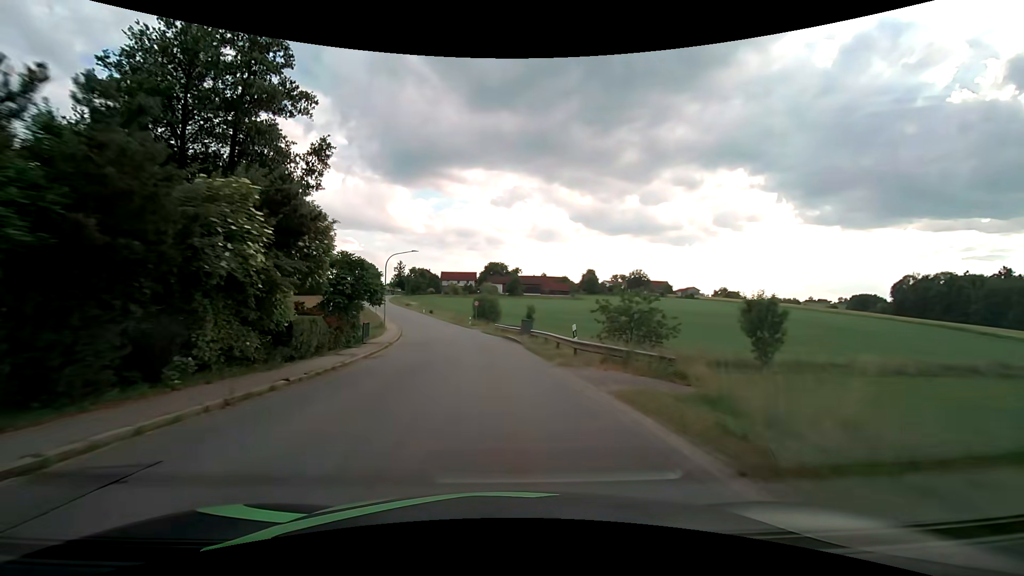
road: tertiary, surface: asphalt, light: Day
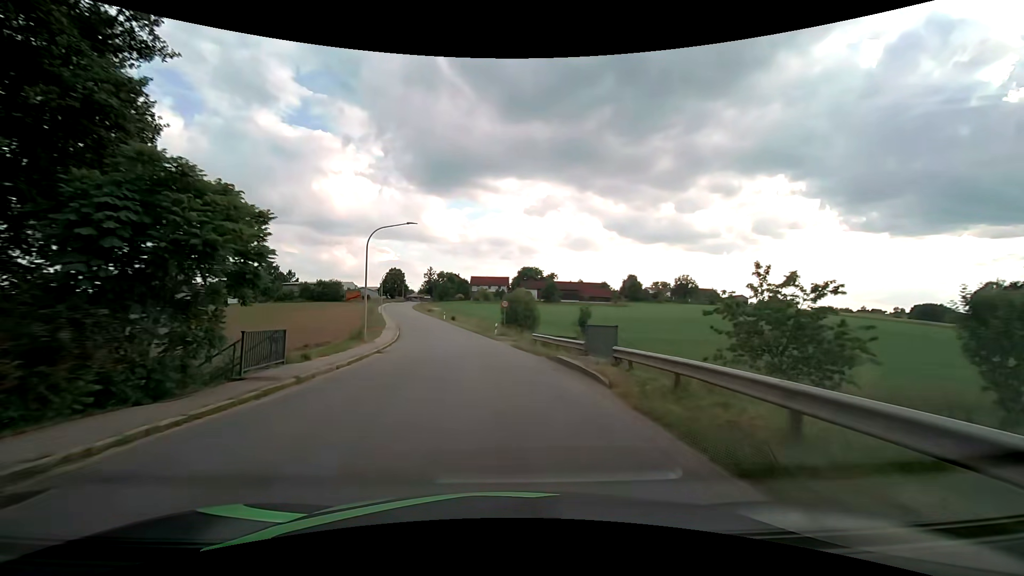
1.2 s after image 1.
(-0.5, +16.0) m; -4°
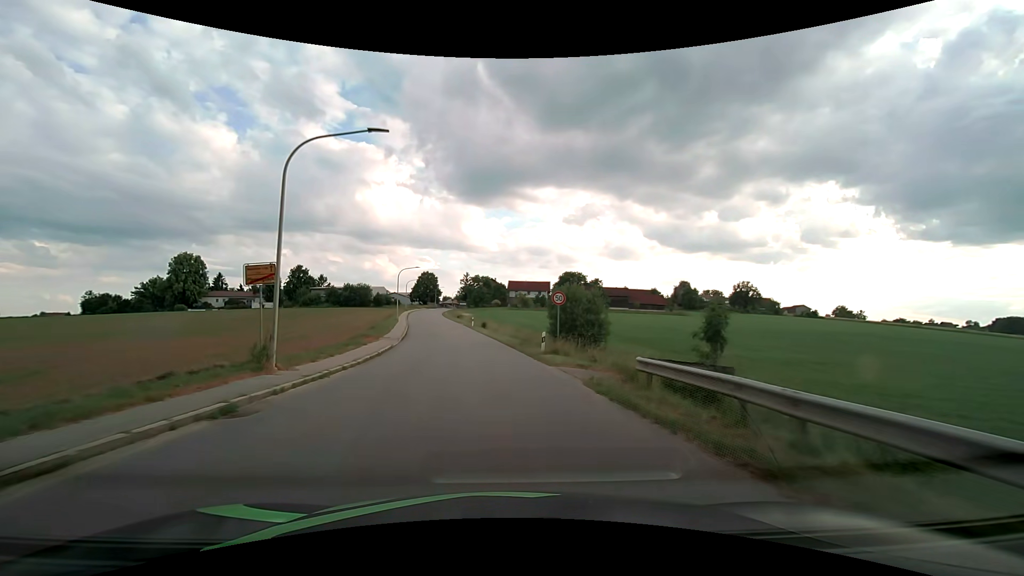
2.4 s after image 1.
(-0.6, +15.9) m; -5°
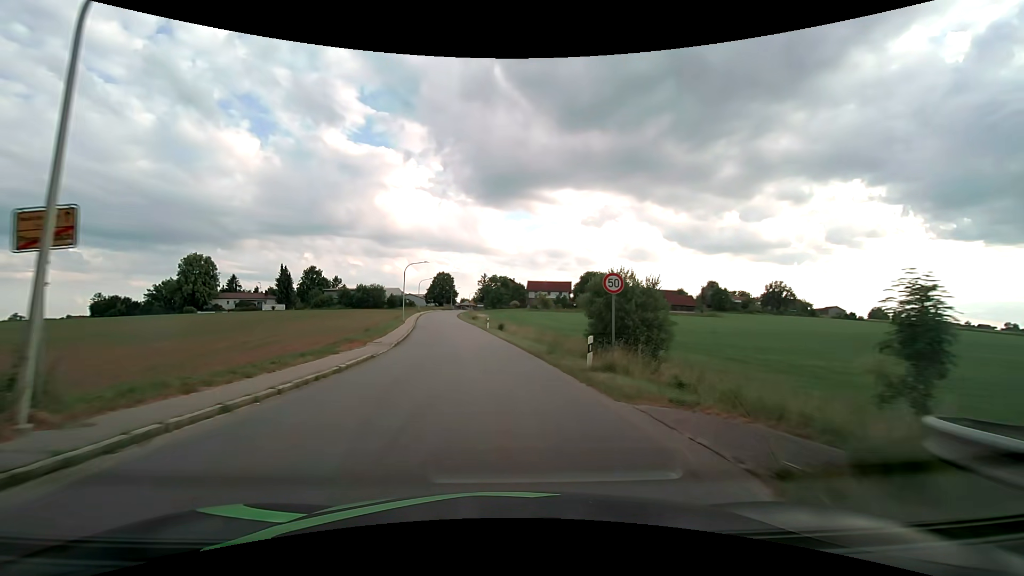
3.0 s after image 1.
(-0.1, +7.9) m; -2°
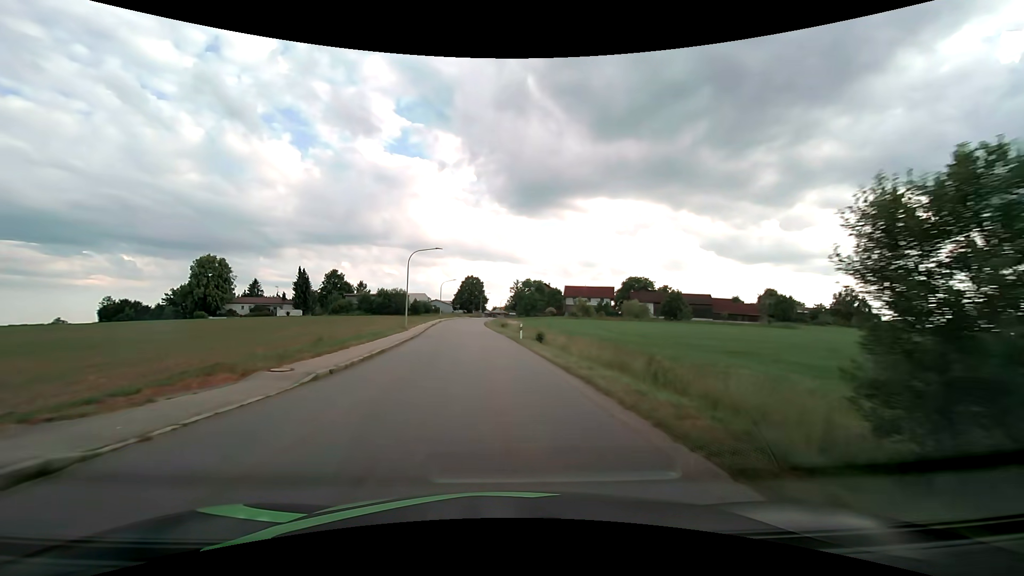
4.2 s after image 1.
(-0.5, +15.9) m; -4°
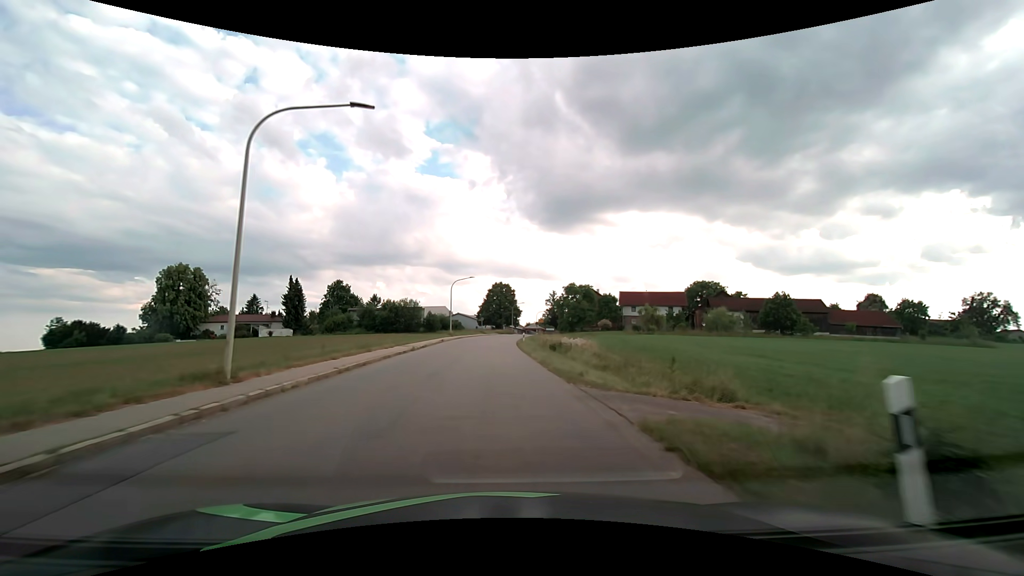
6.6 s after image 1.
(-1.3, +31.2) m; -4°
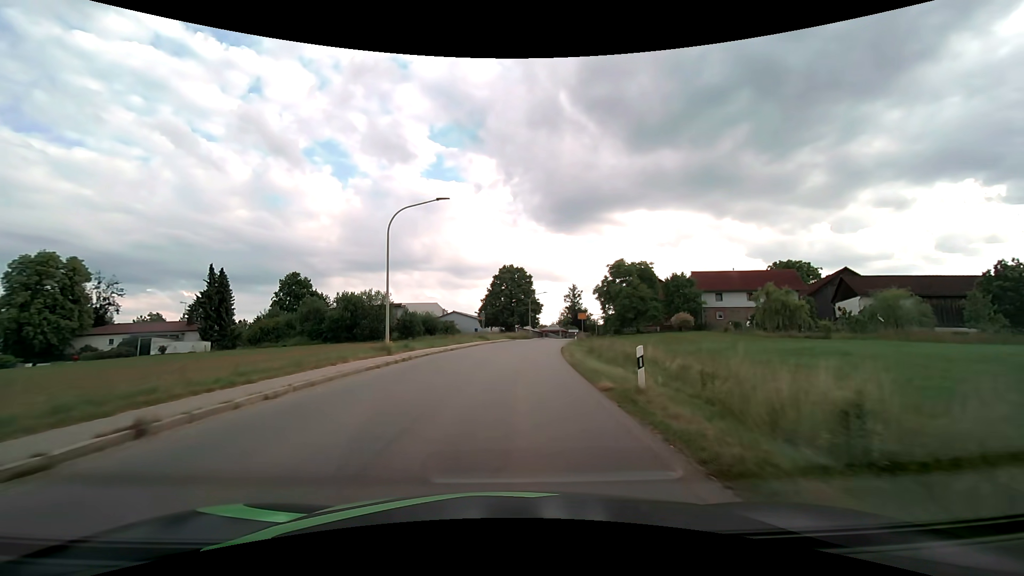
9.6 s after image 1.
(-1.0, +38.2) m; -1°
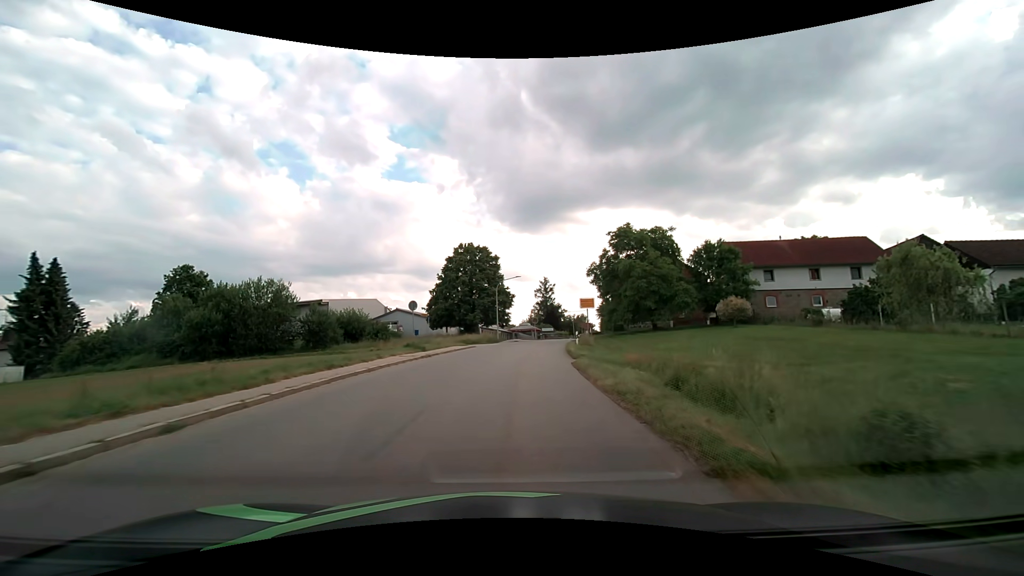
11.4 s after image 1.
(+0.8, +23.2) m; +4°
(0, +10) (+1, +20) (+1, +30) (+2, +40) (+4, +50) (+6, +60) (+8, +69) (+10, +79) (+12, +89) (+15, +99) m
